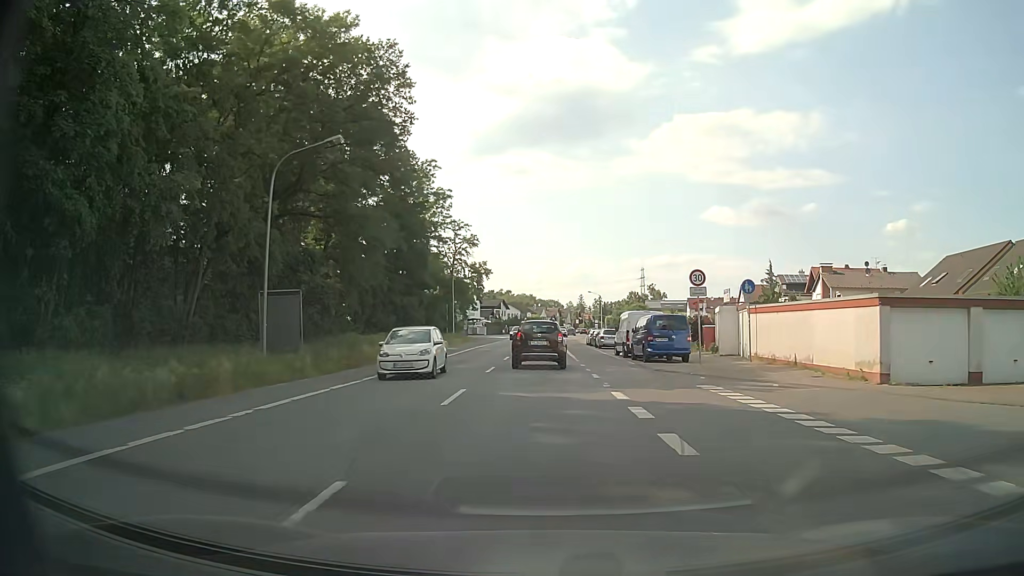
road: primary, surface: asphalt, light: Day
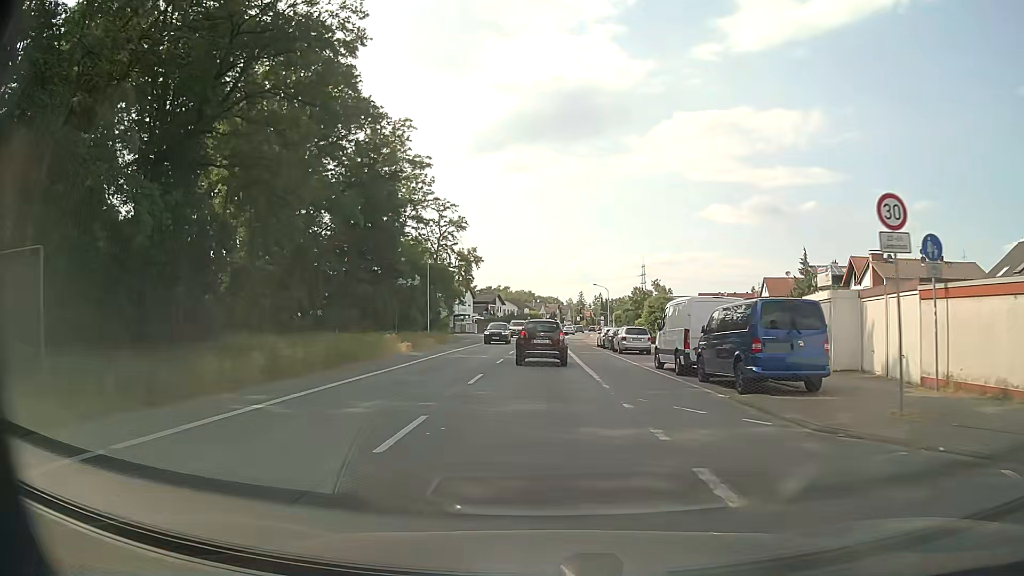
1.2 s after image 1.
(0.0, +13.8) m; 0°
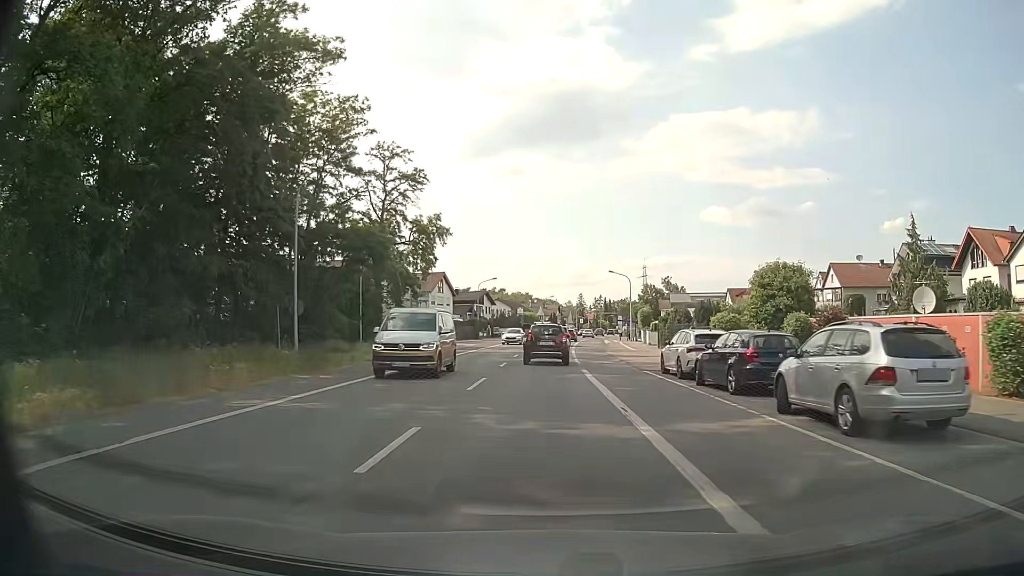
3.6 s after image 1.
(-0.2, +27.9) m; 0°
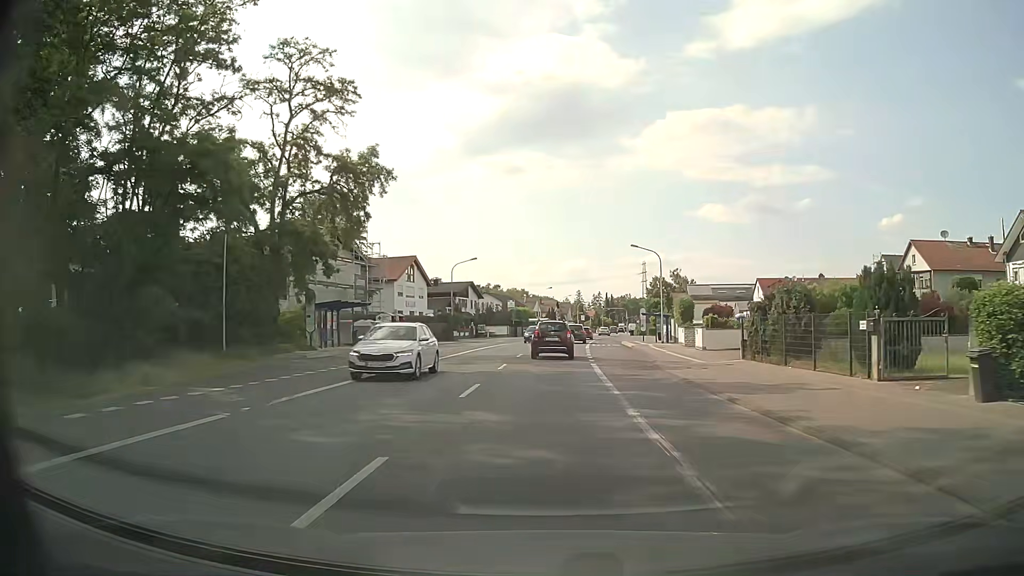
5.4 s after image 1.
(+0.1, +21.3) m; +1°
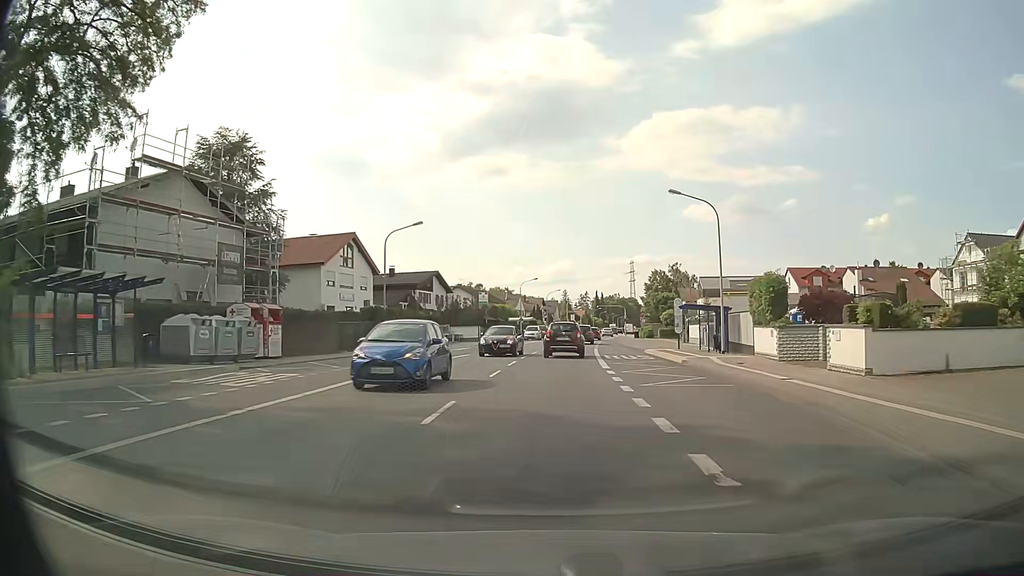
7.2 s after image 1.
(0.0, +21.7) m; +1°
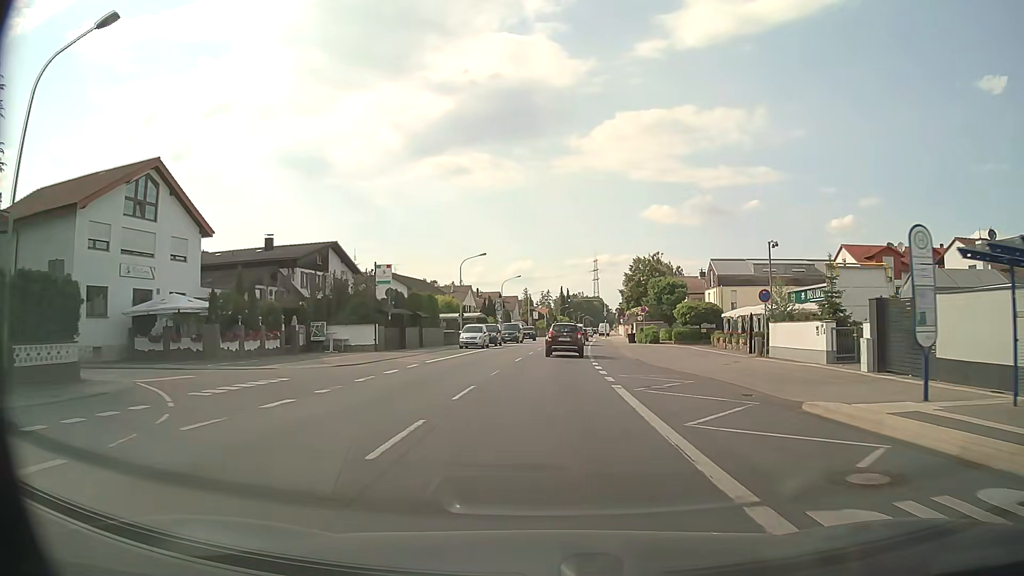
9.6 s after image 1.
(+0.7, +29.3) m; +3°
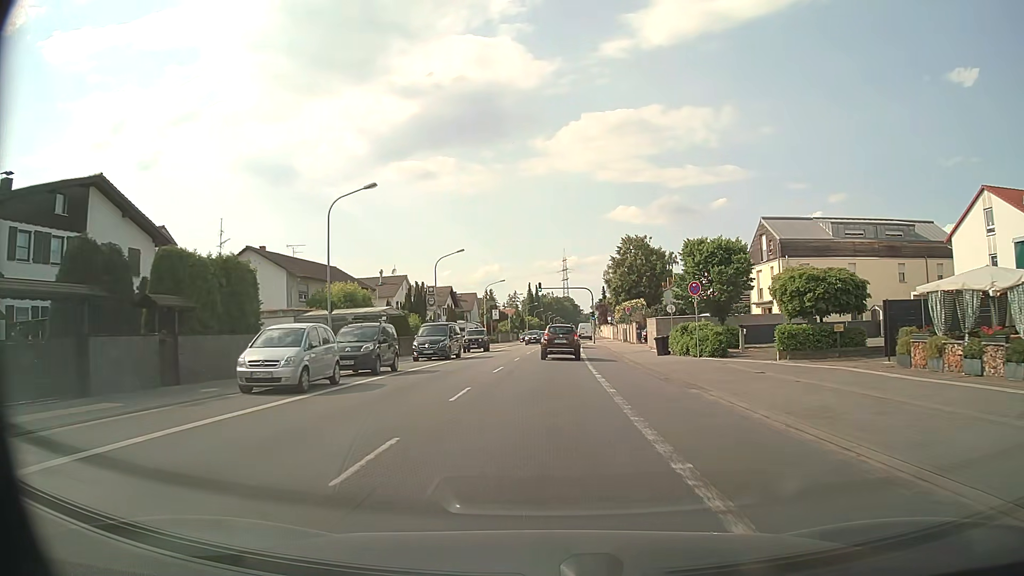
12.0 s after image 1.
(+0.7, +29.7) m; +3°
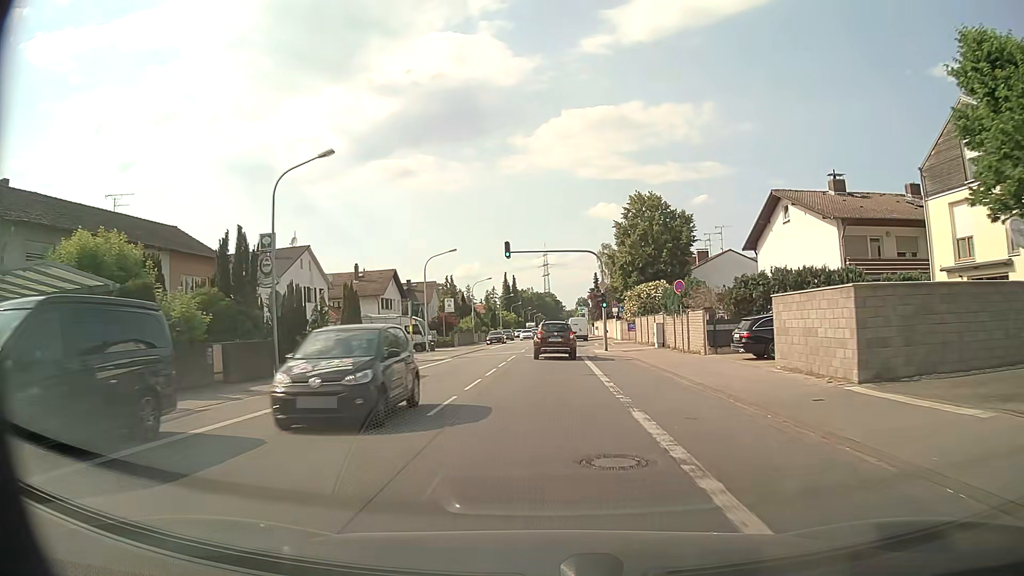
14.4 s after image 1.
(+0.4, +29.3) m; +2°
(0, +10) (0, +20) (0, +30) (0, +40) (0, +50) (0, +60) (0, +70) (+1, +80) (+1, +90) (+1, +100) m
